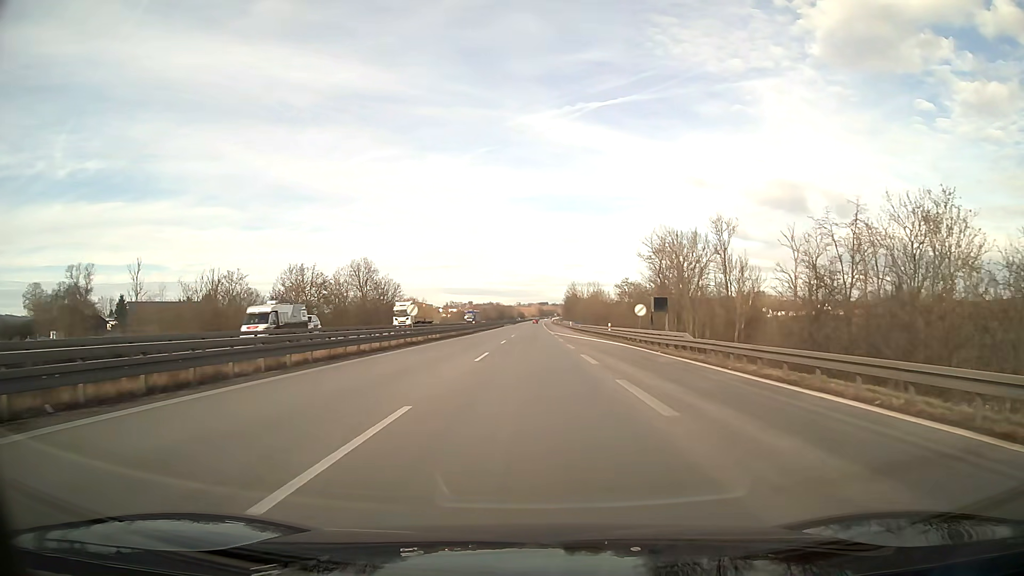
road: motorway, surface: asphalt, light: Day
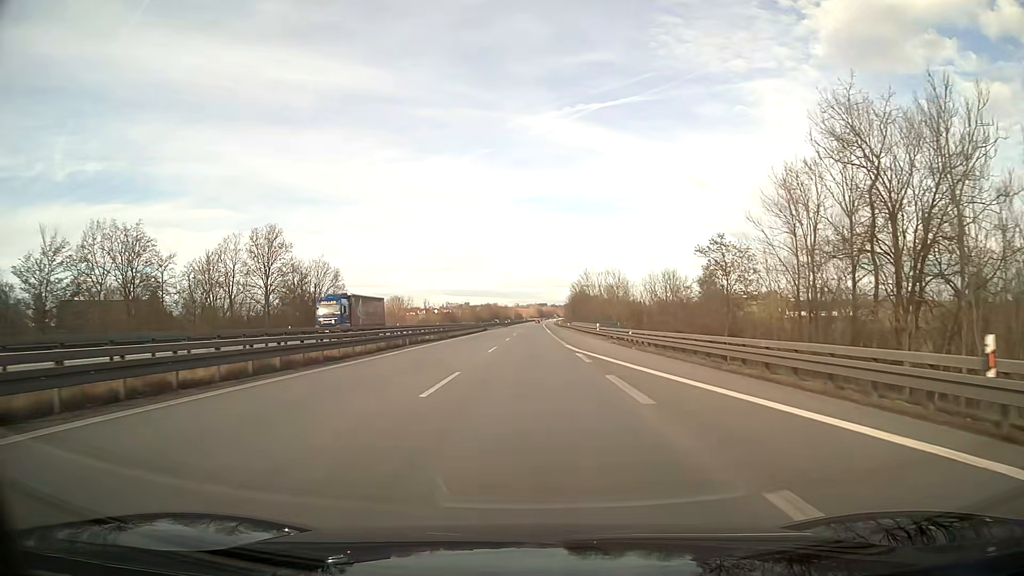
(0.0, +47.0) m; 0°
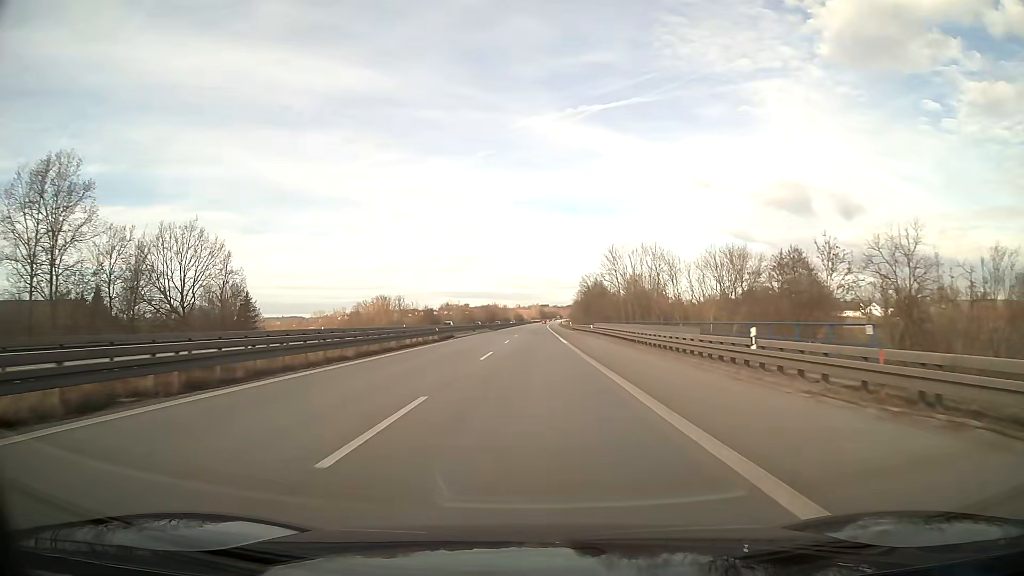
(0.0, +42.6) m; 0°
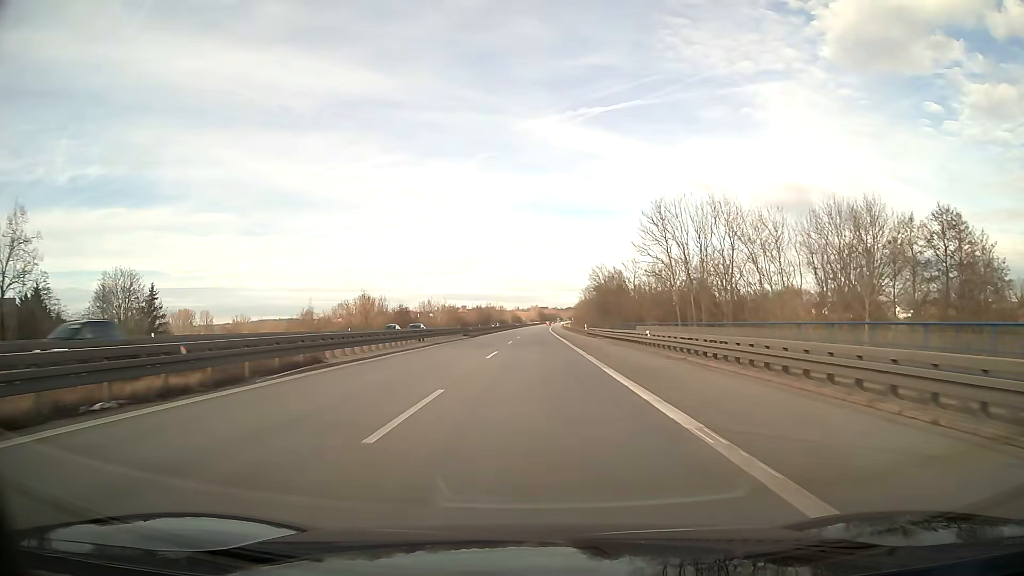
(0.0, +35.2) m; 0°
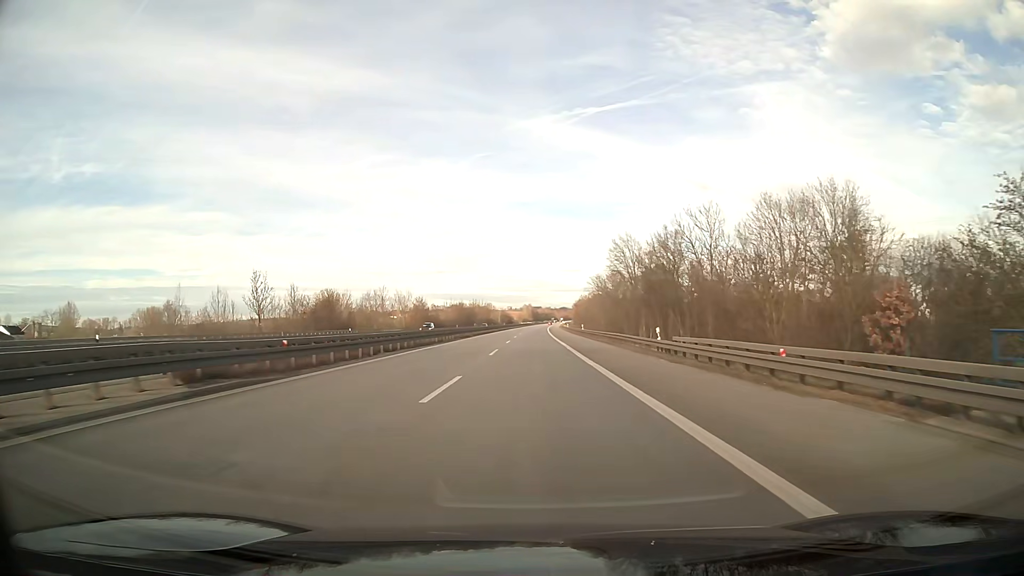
(+0.3, +50.8) m; +1°
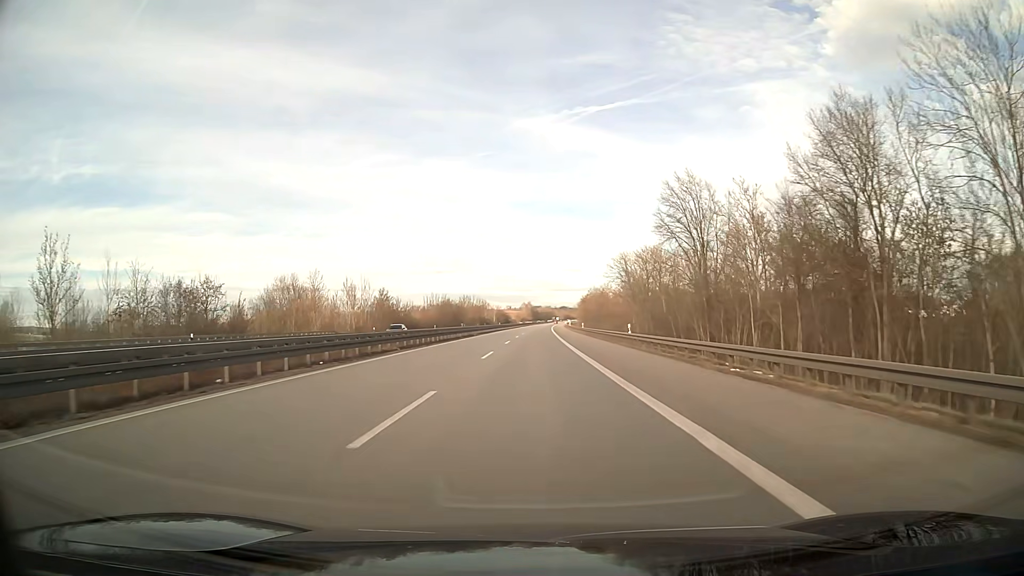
(0.0, +40.8) m; 0°
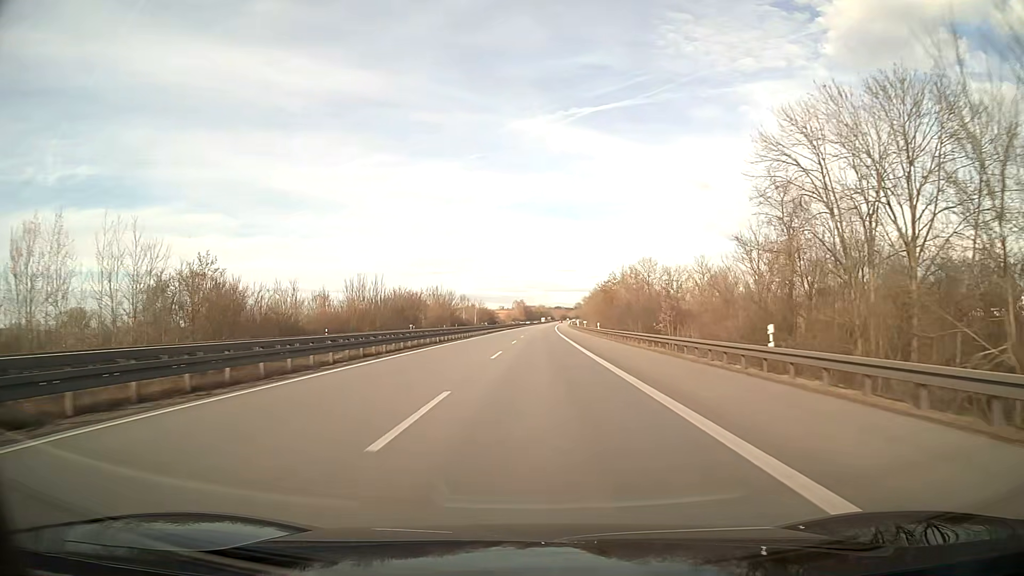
(+0.2, +73.1) m; +1°
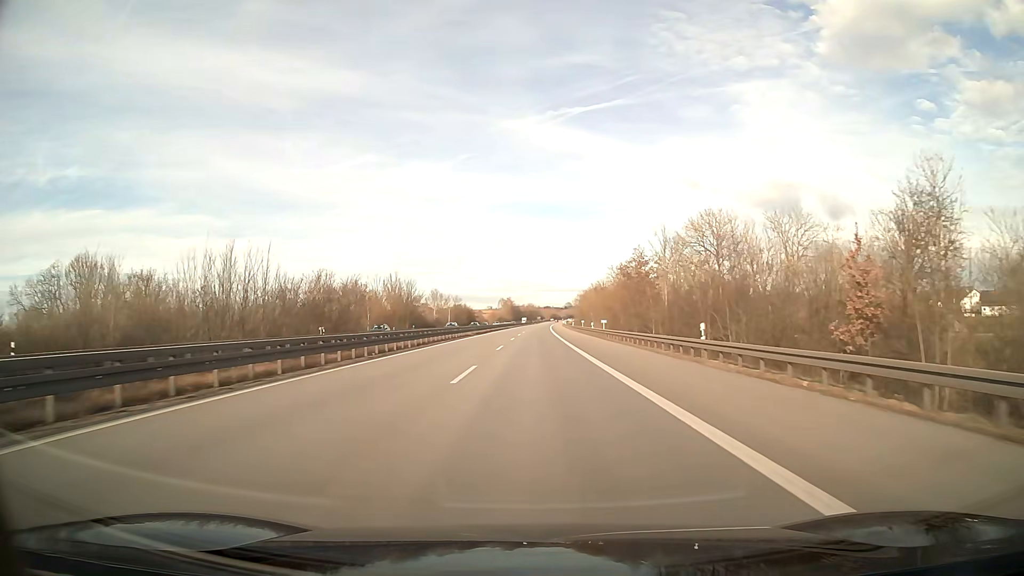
(+0.4, +46.8) m; +1°
